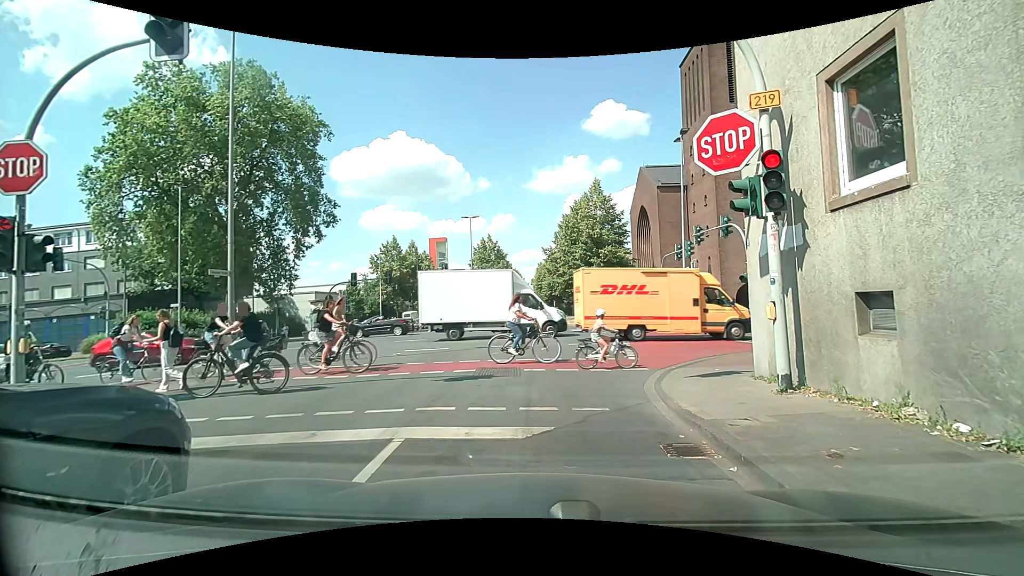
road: secondary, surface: asphalt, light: Day
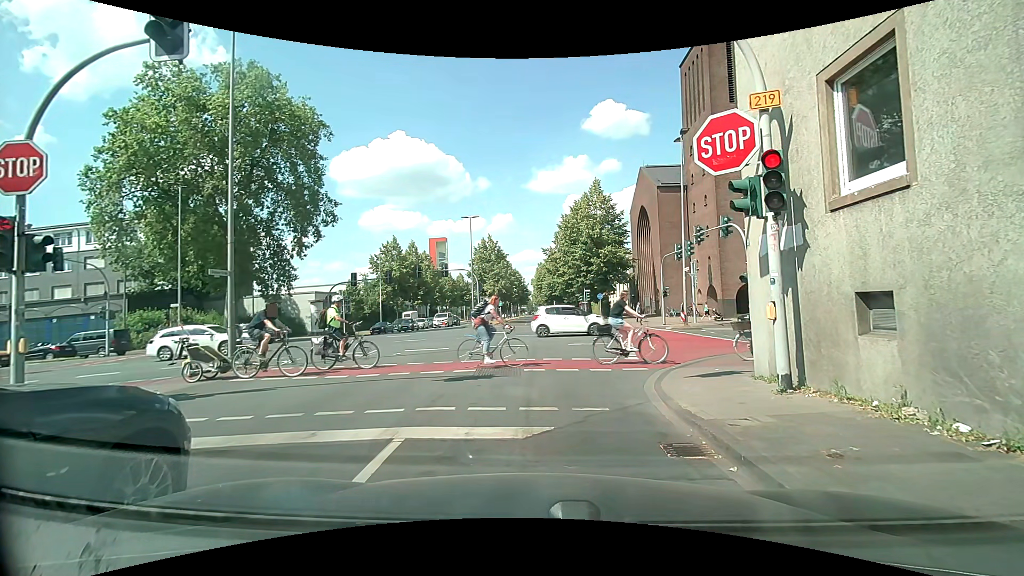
(0.0, 0.0) m; 0°
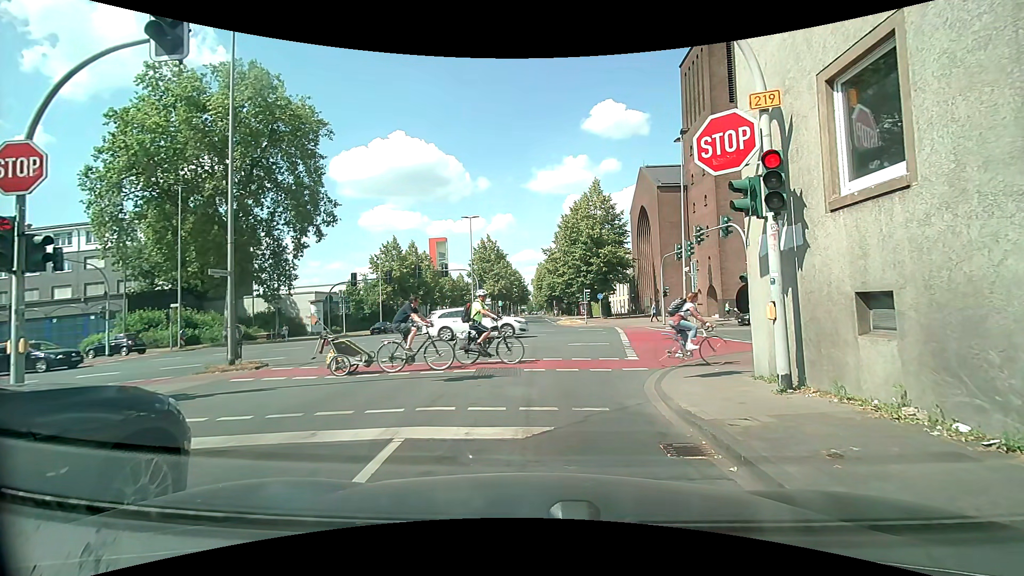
(0.0, 0.0) m; 0°
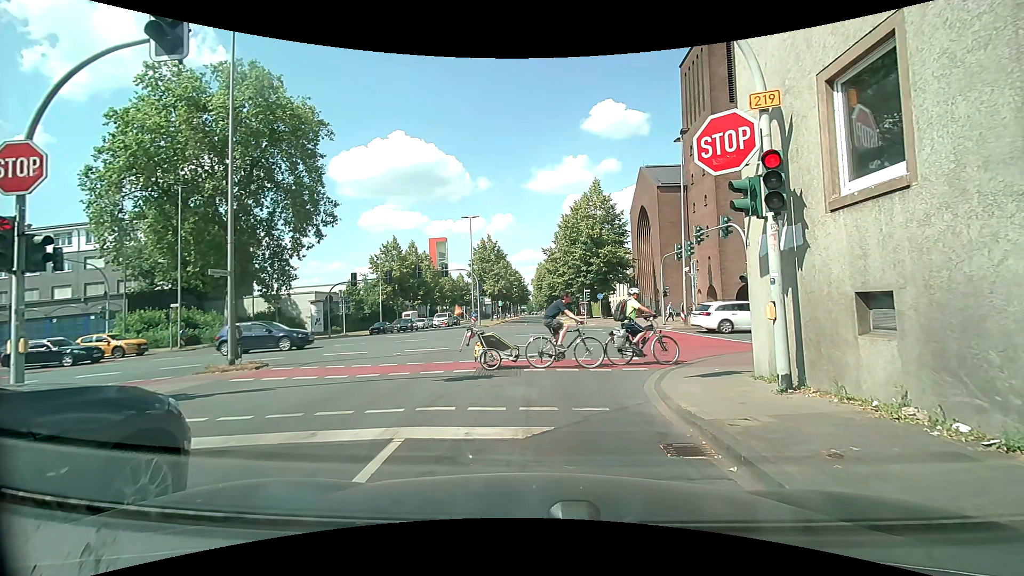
(0.0, 0.0) m; 0°
(-1, +10) (-2, +20) (-3, +30) (-4, +40) (-5, +50) (-6, +60) (-7, +70) (-8, +80) (-9, +90) (-10, +100) m
